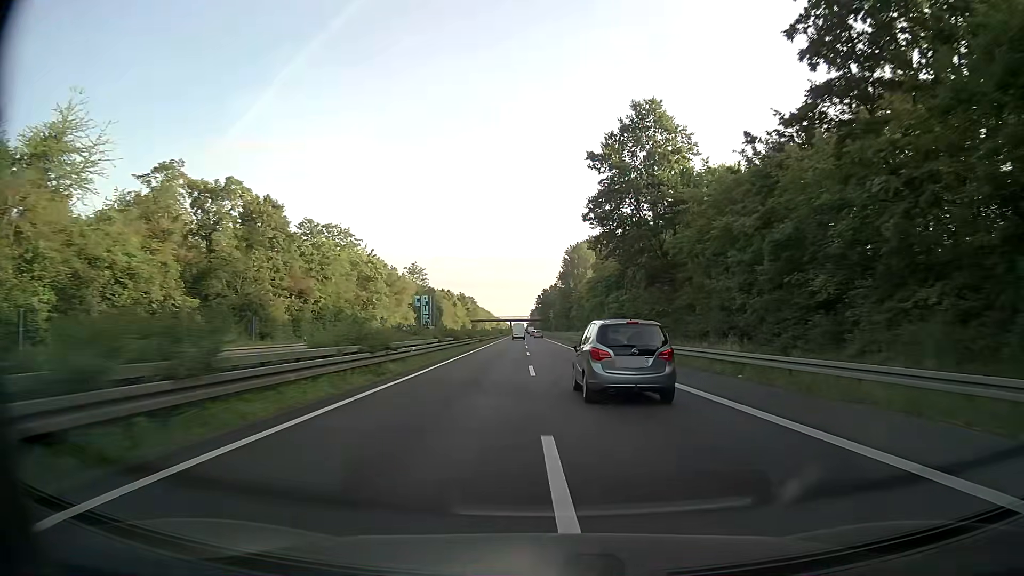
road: trunk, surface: asphalt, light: Day
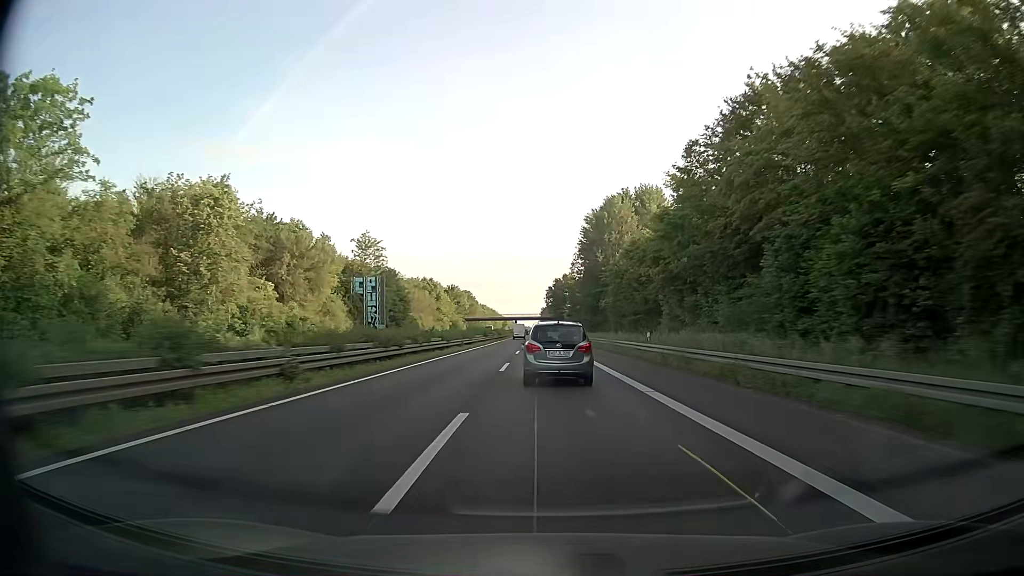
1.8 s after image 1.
(-0.3, +51.8) m; -1°
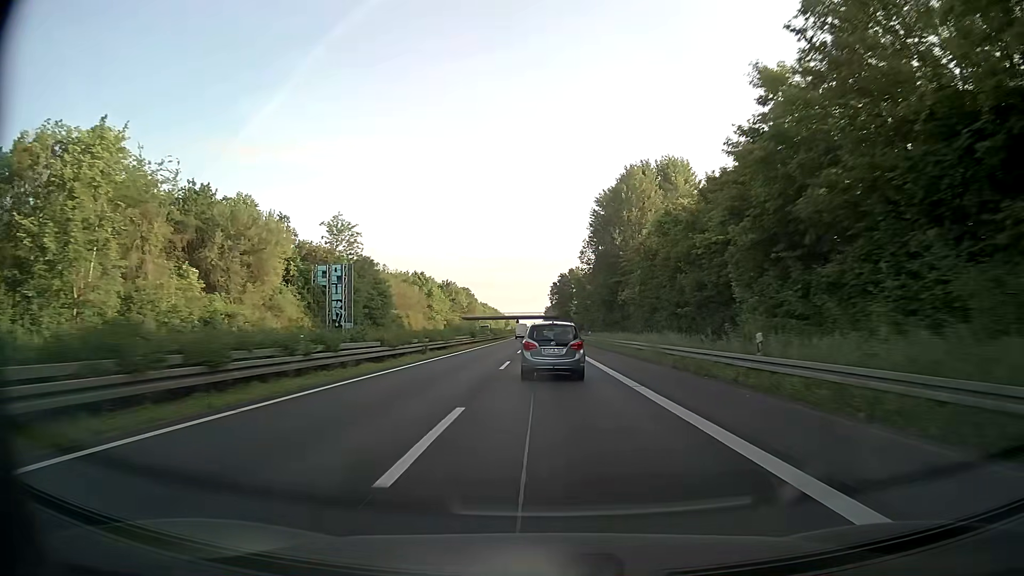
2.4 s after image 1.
(0.0, +17.3) m; 0°
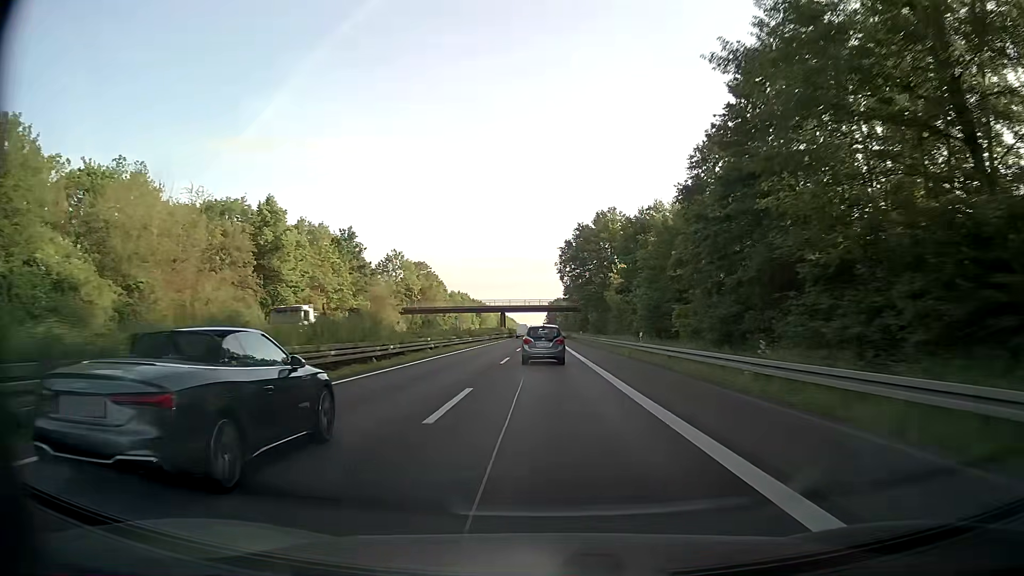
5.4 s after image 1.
(-0.5, +86.2) m; 0°
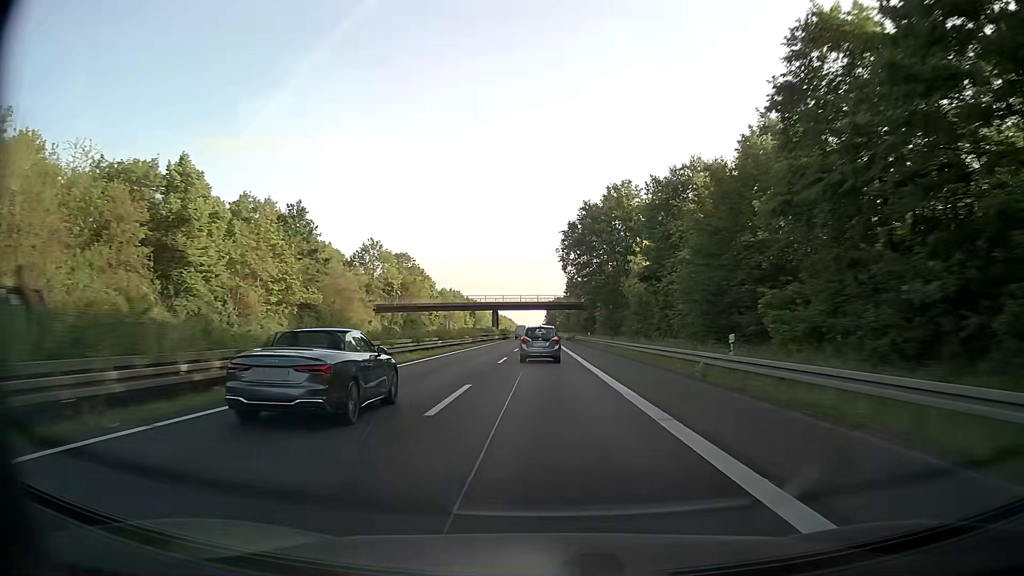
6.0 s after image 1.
(-0.1, +17.3) m; 0°
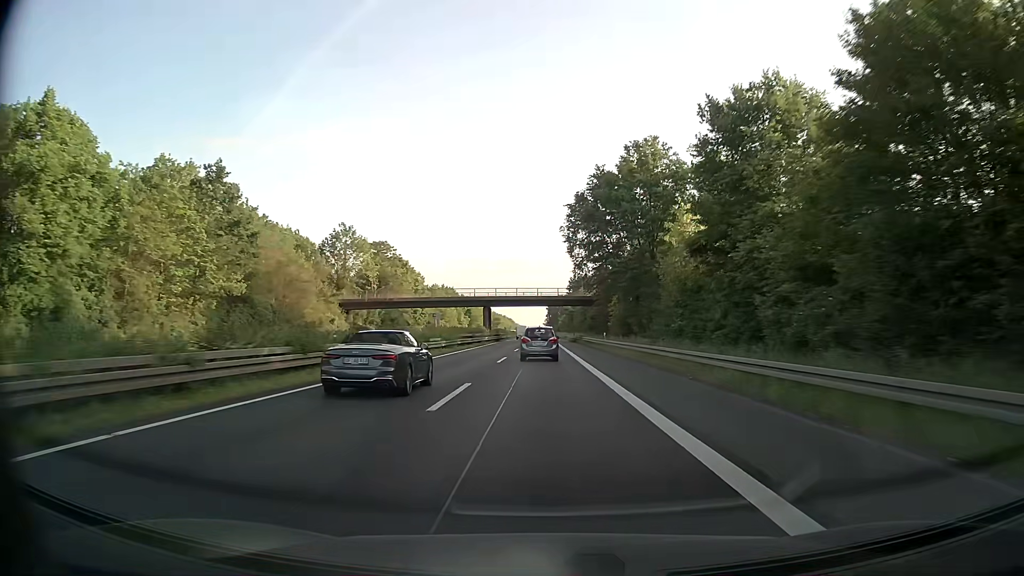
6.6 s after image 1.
(0.0, +17.3) m; 0°
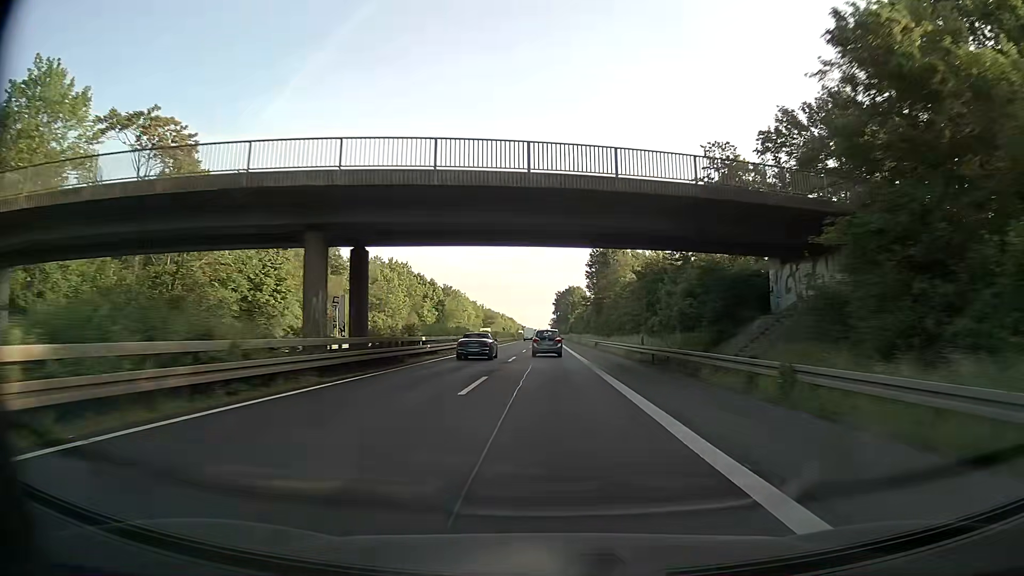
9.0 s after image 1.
(-0.3, +69.0) m; 0°
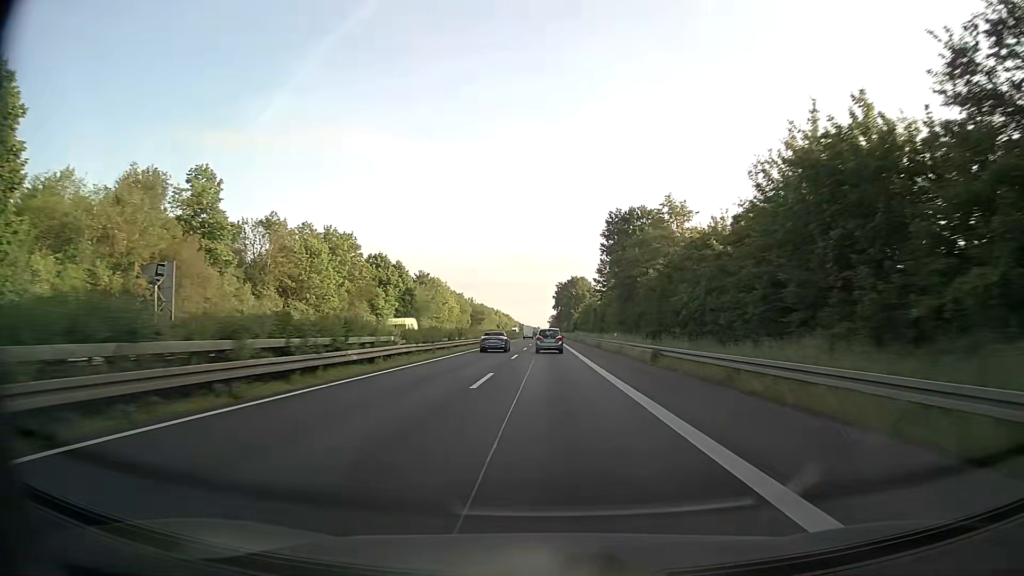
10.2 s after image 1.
(-0.1, +34.5) m; 0°
(0, +10) (0, +20) (0, +30) (0, +40) (0, +50) (0, +60) (0, +70) (0, +80) (0, +90) (0, +100) m
